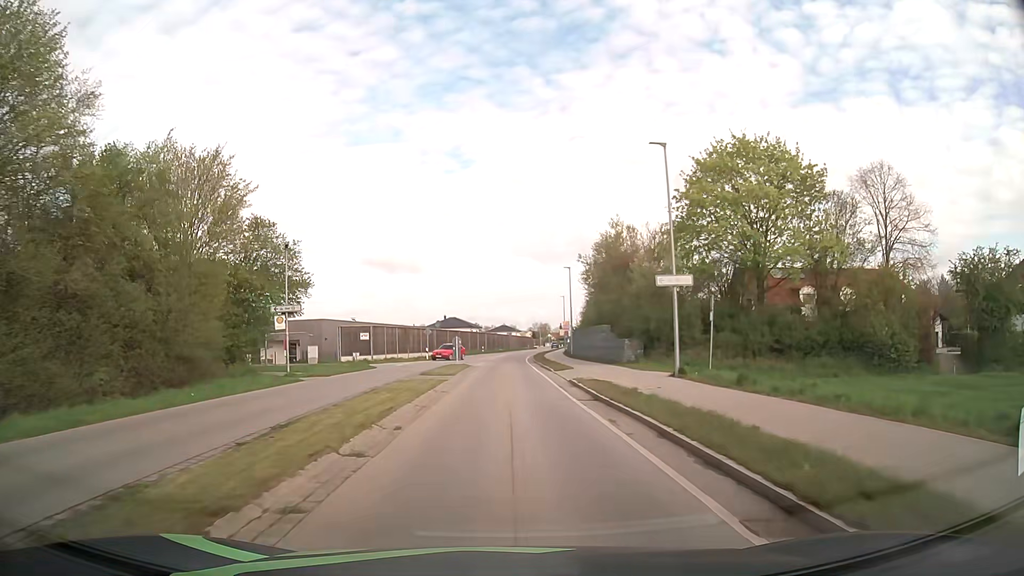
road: secondary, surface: asphalt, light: Day
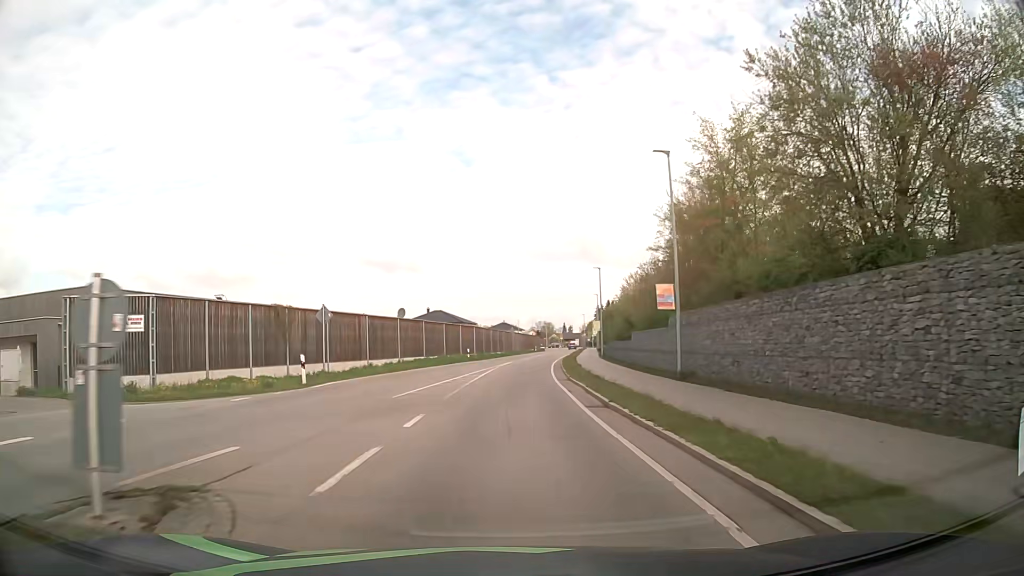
(0.0, +37.2) m; 0°
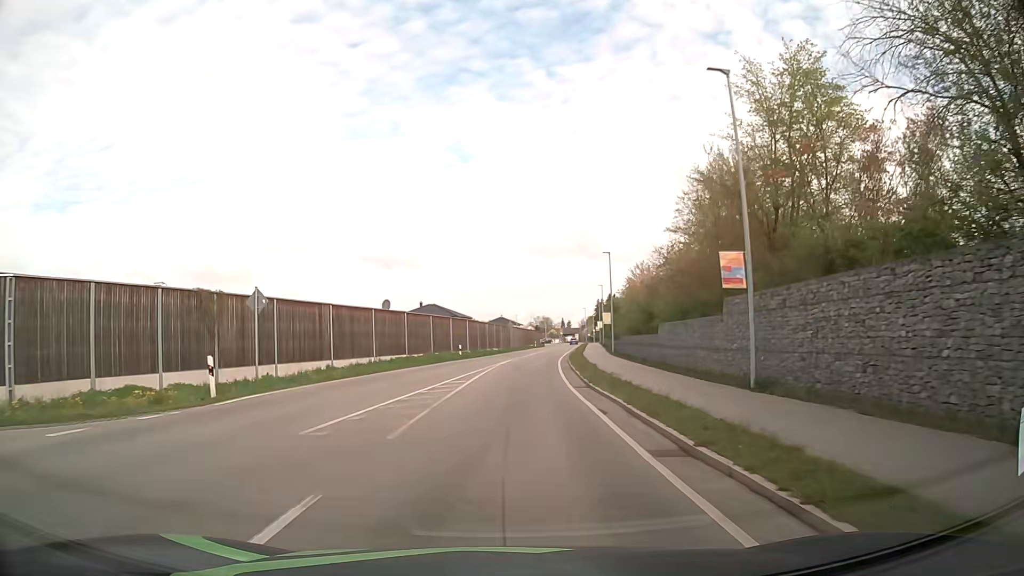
(+0.1, +7.4) m; 0°
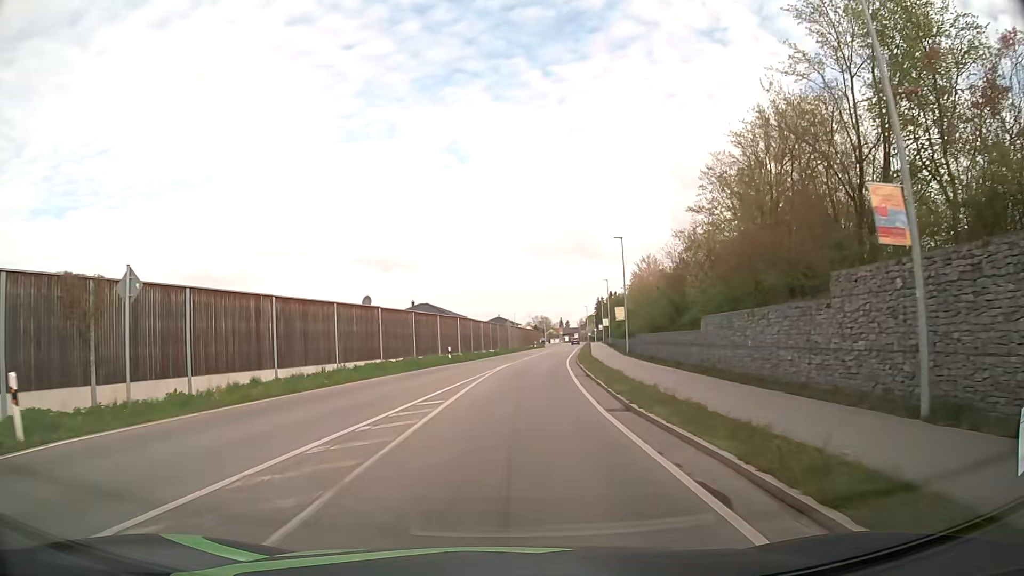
(+0.1, +7.4) m; 0°
